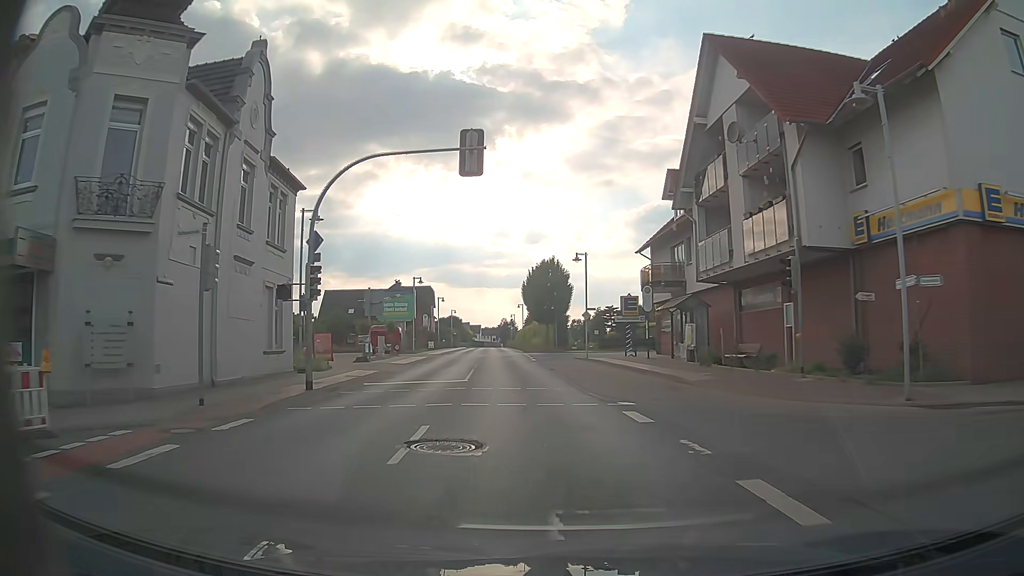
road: primary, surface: asphalt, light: Day
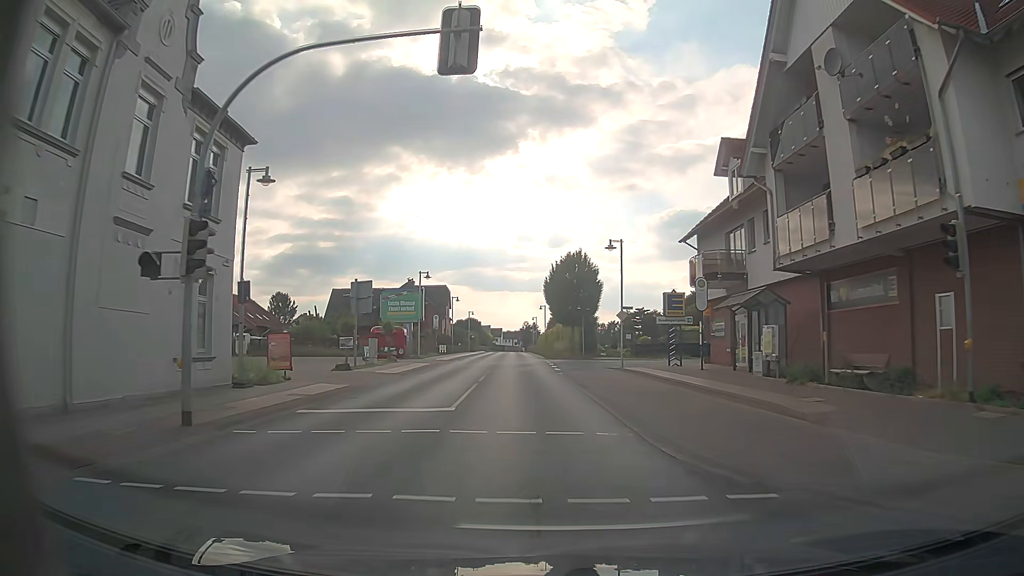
(-0.1, +7.5) m; -2°
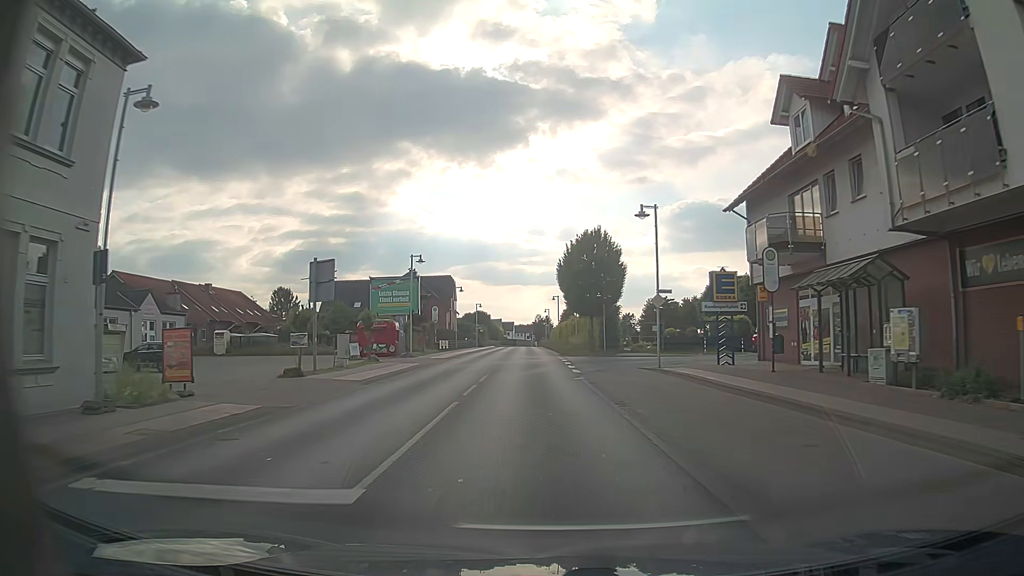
(0.0, +7.6) m; -1°
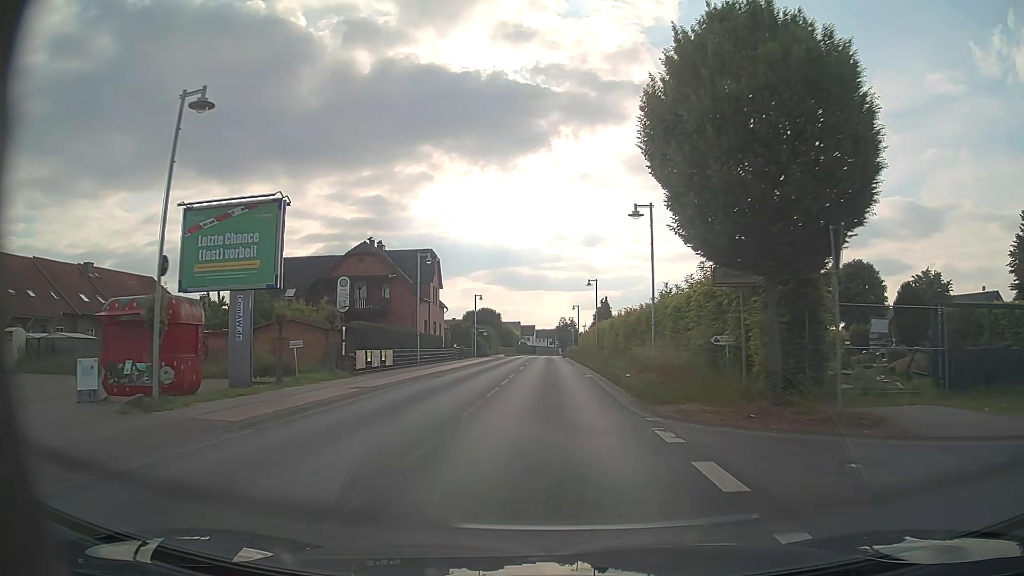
(-0.7, +31.1) m; -2°
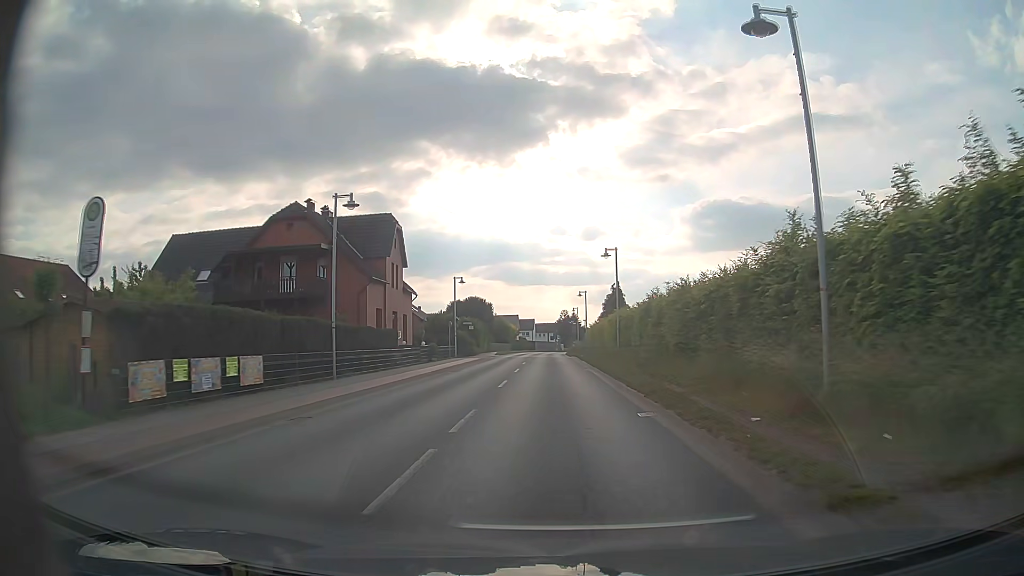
(0.0, +15.8) m; -1°
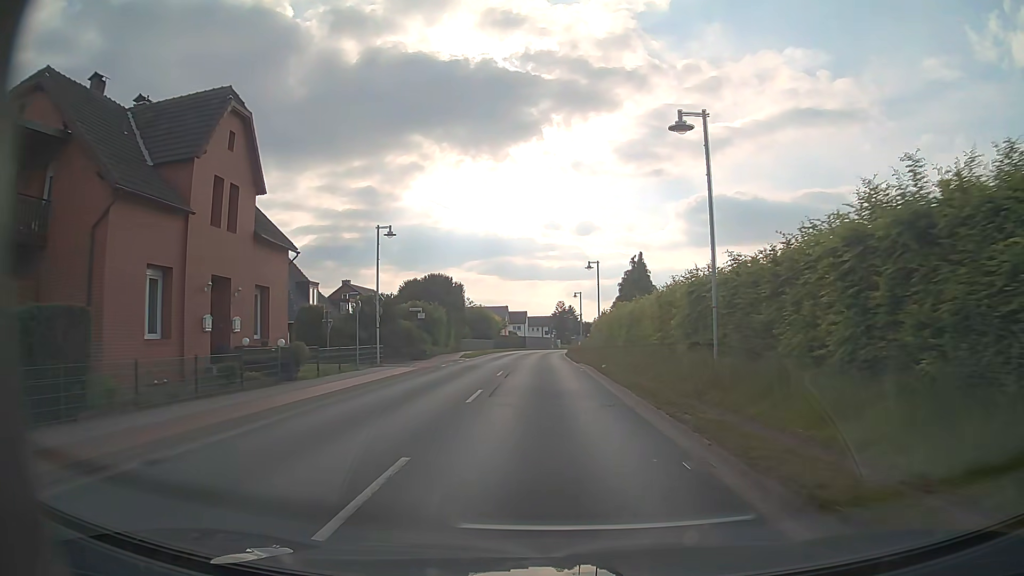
(+0.5, +23.6) m; +1°
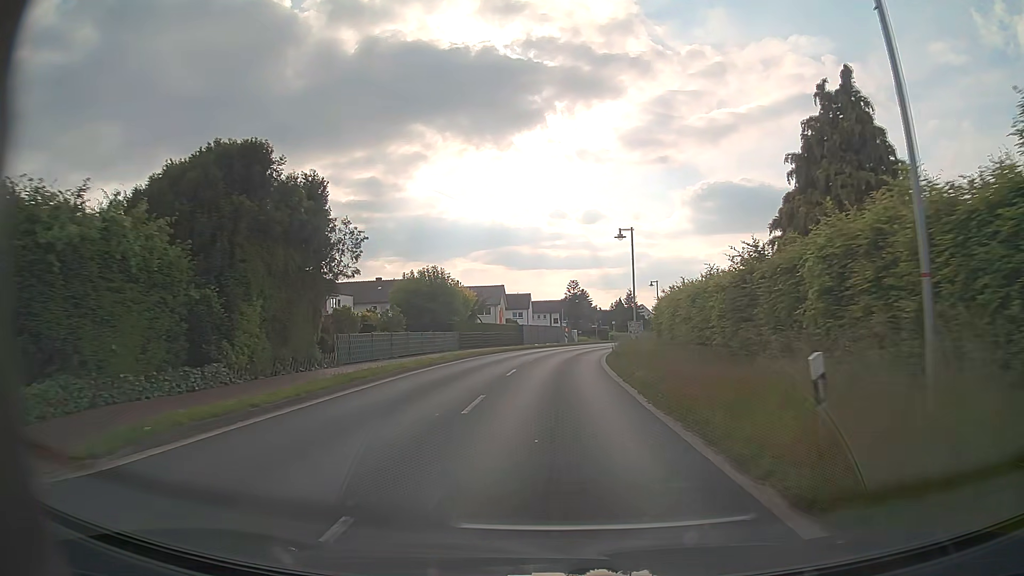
(-0.3, +39.1) m; -1°
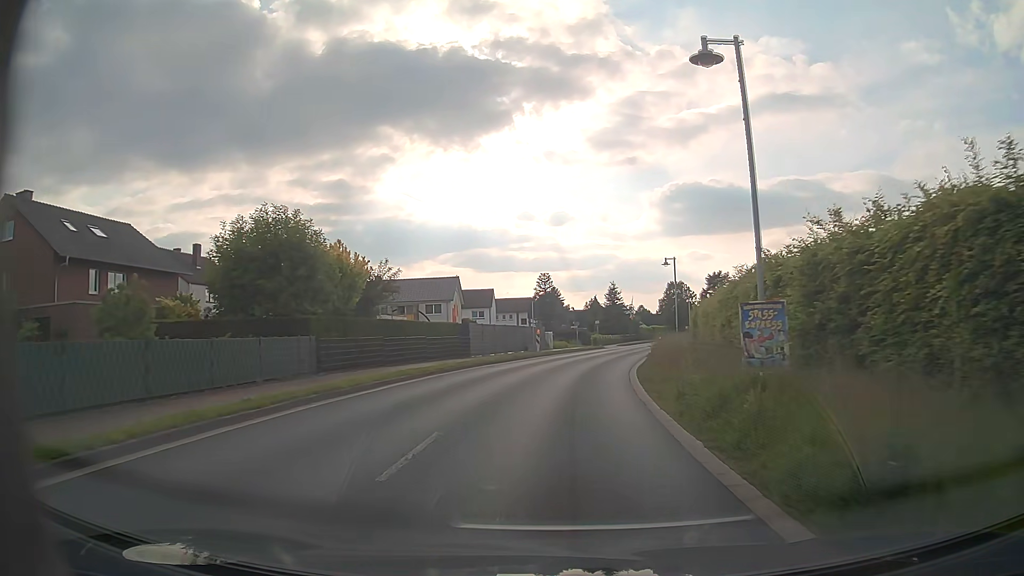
(+0.2, +22.9) m; +2°
(0, +10) (+1, +20) (+2, +30) (+4, +40) (+6, +50) (+8, +59) (+11, +69) (+13, +79) (+15, +88) (+18, +98) m
